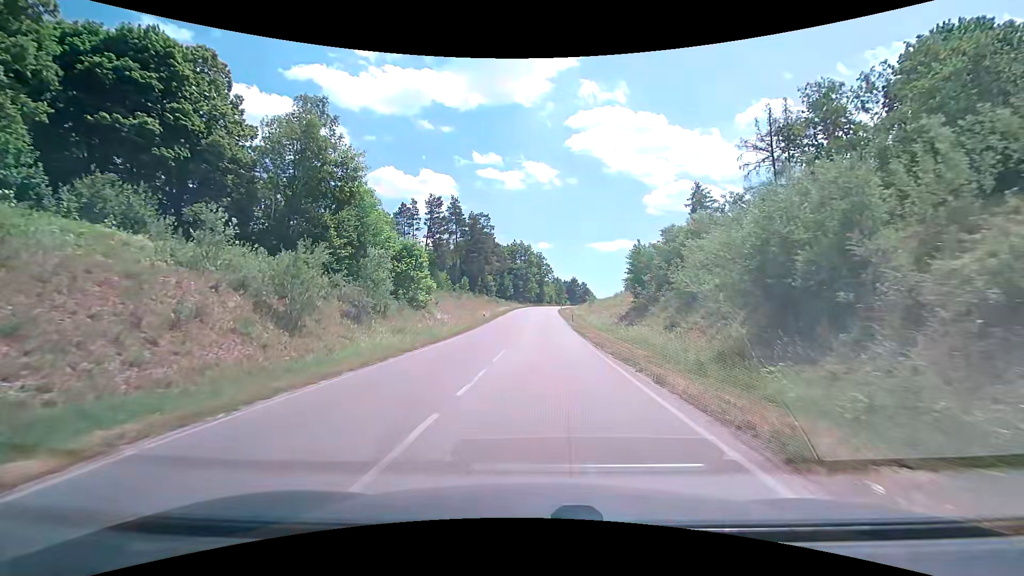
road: unclassified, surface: asphalt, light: Day
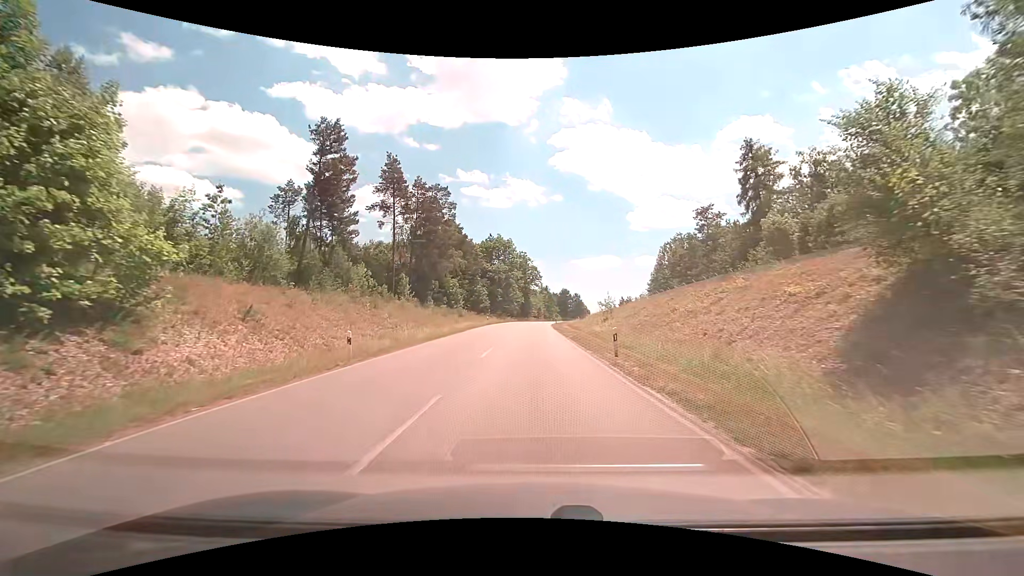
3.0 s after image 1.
(+0.8, +34.7) m; +2°
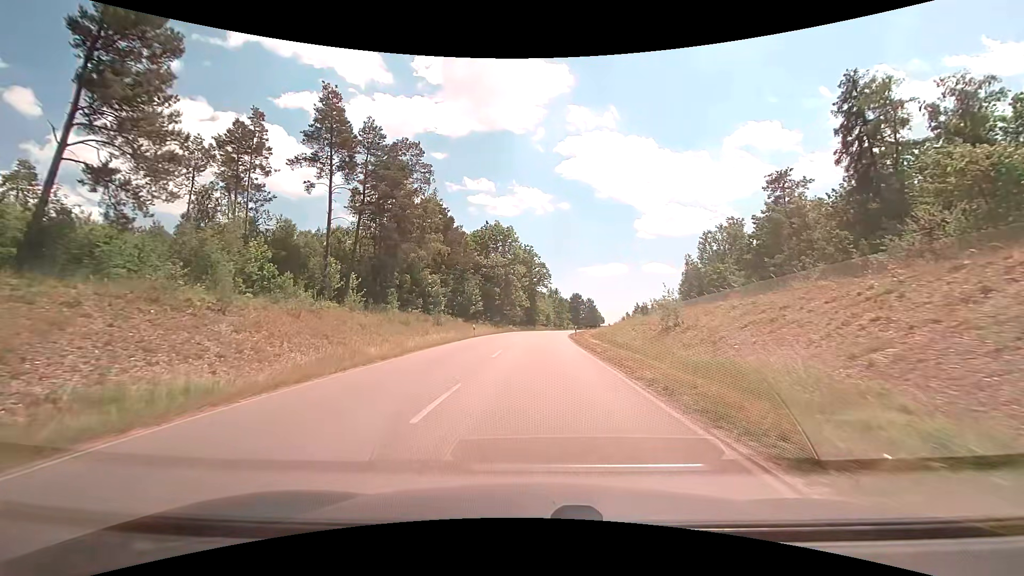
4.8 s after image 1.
(-0.2, +22.0) m; -1°
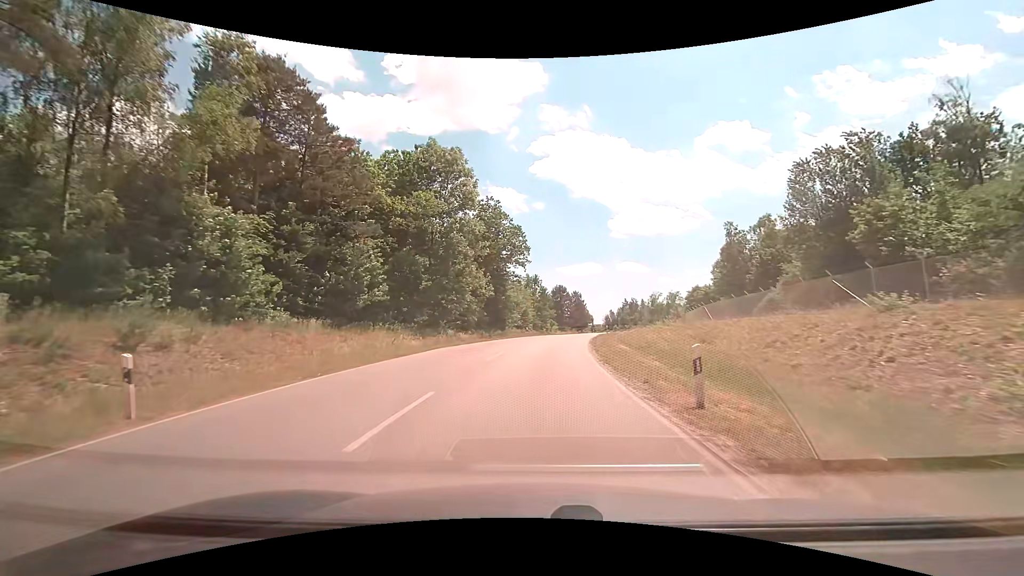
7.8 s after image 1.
(+0.6, +37.4) m; +3°
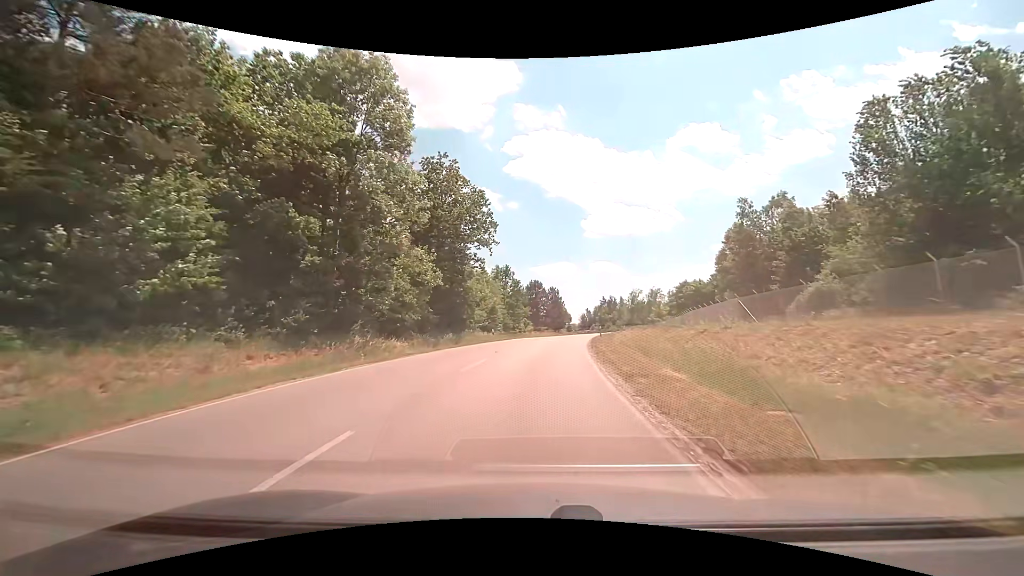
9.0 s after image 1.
(+0.4, +15.2) m; +3°
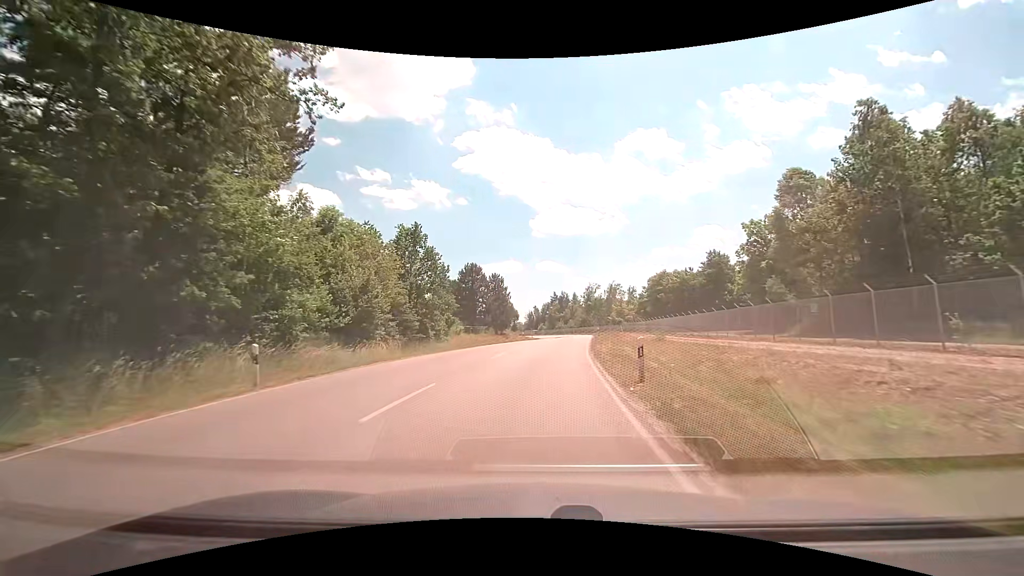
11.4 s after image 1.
(+1.5, +30.8) m; +6°
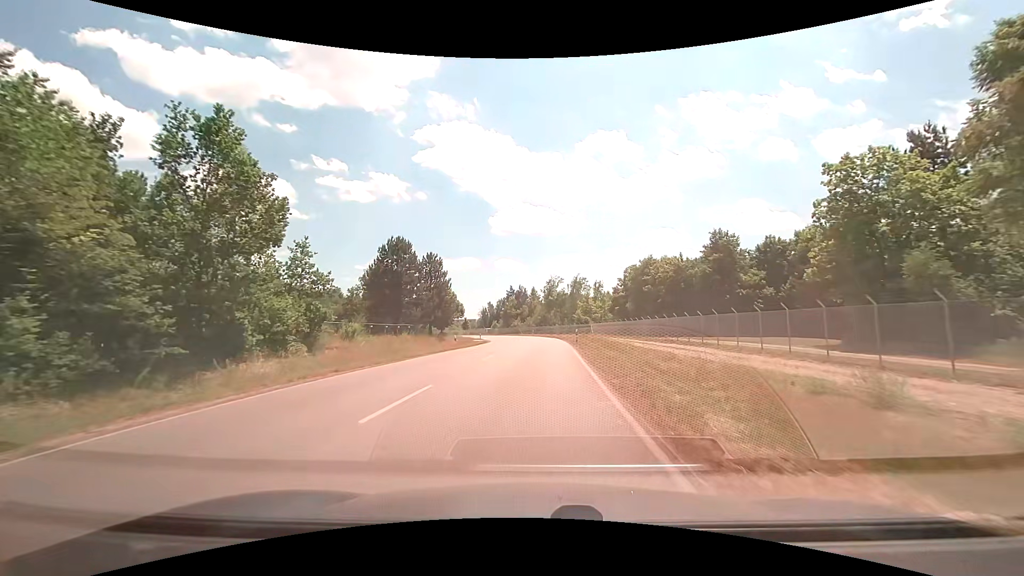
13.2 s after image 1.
(+1.1, +23.7) m; +5°
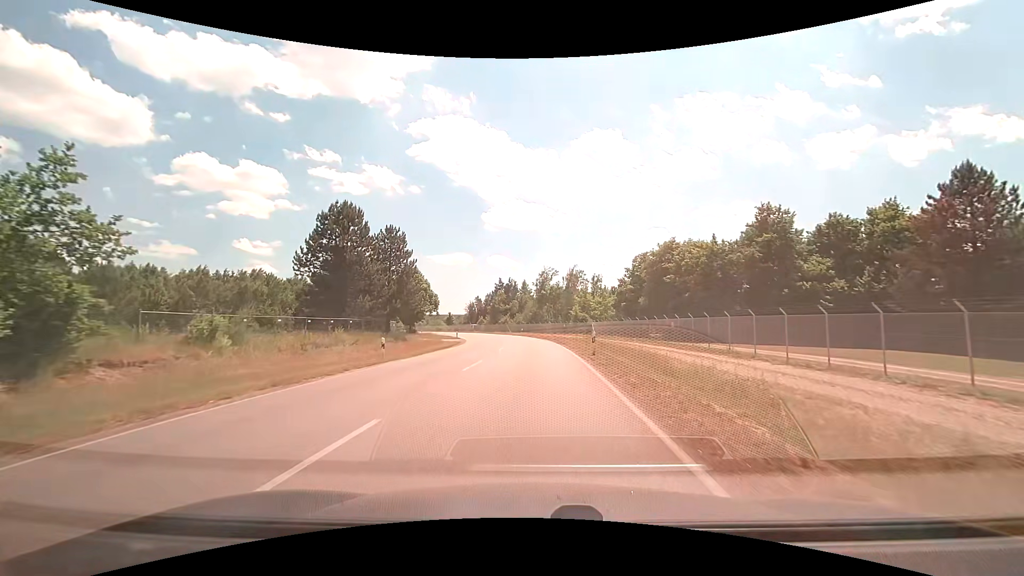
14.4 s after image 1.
(+0.1, +16.1) m; +1°
(0, +10) (0, +20) (0, +30) (0, +40) (-1, +50) (-2, +60) (-4, +70) (-6, +80) (-8, +89) (-12, +99) m
